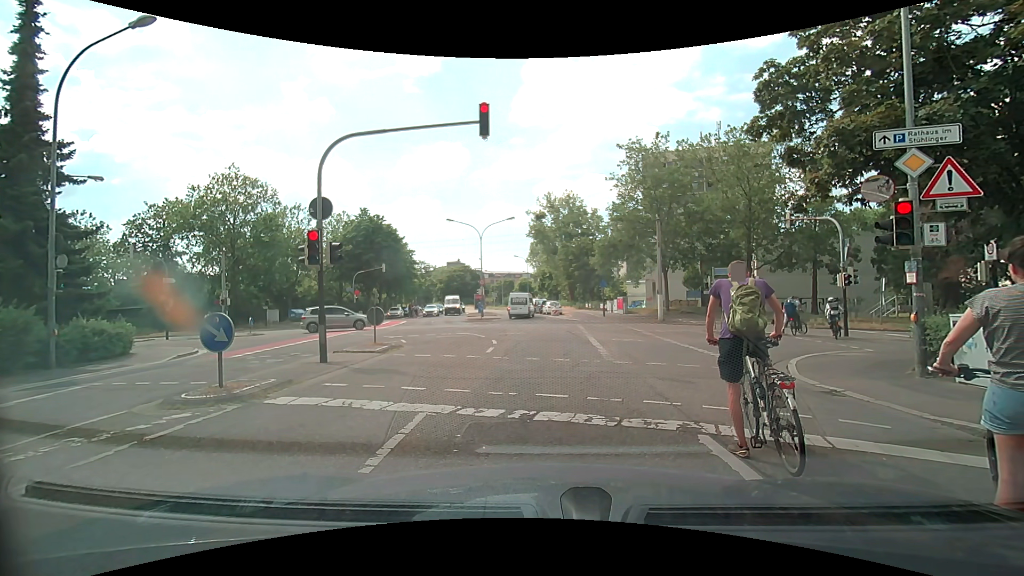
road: residential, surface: asphalt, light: Day
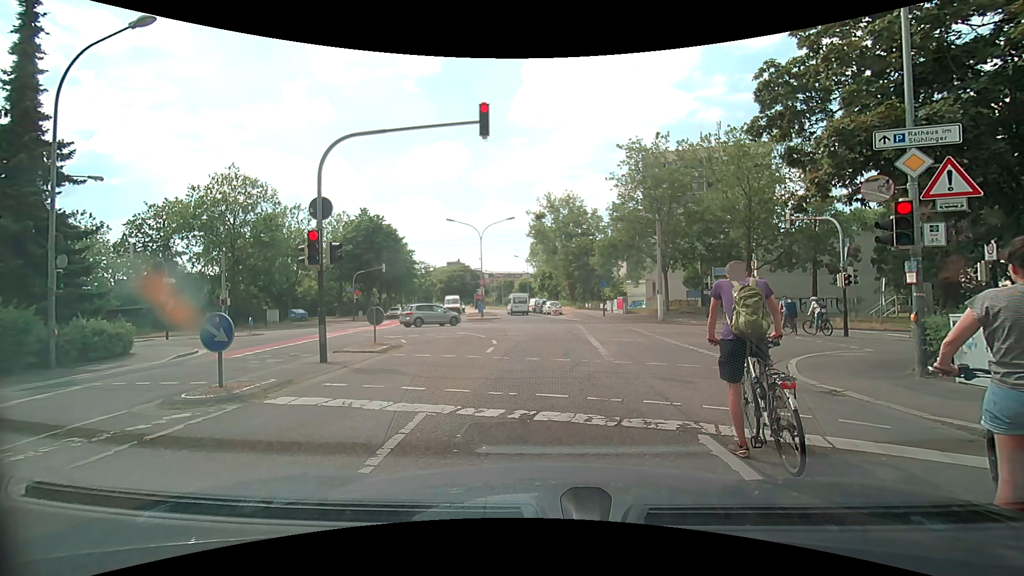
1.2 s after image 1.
(0.0, 0.0) m; 0°
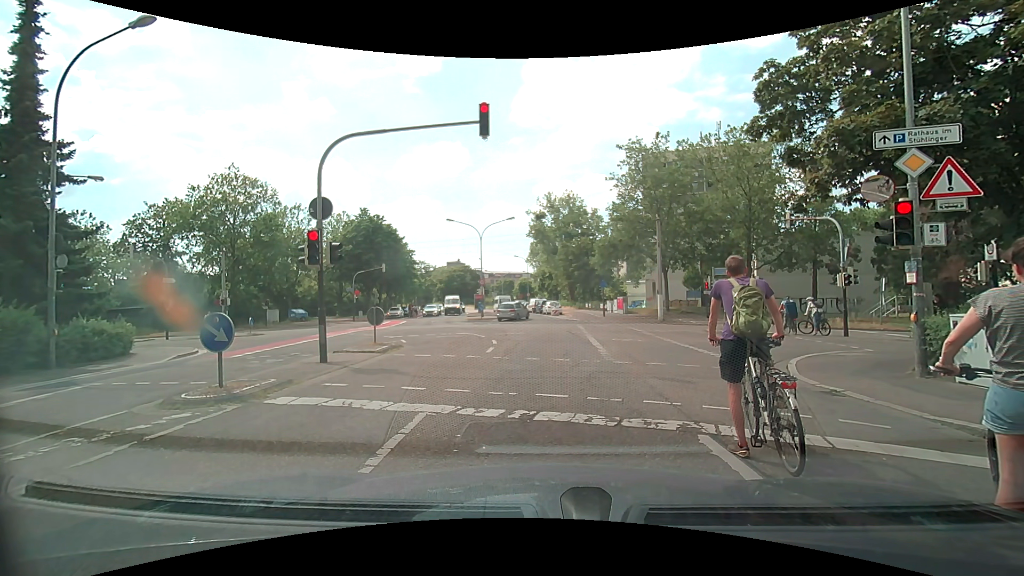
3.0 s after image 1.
(0.0, 0.0) m; 0°
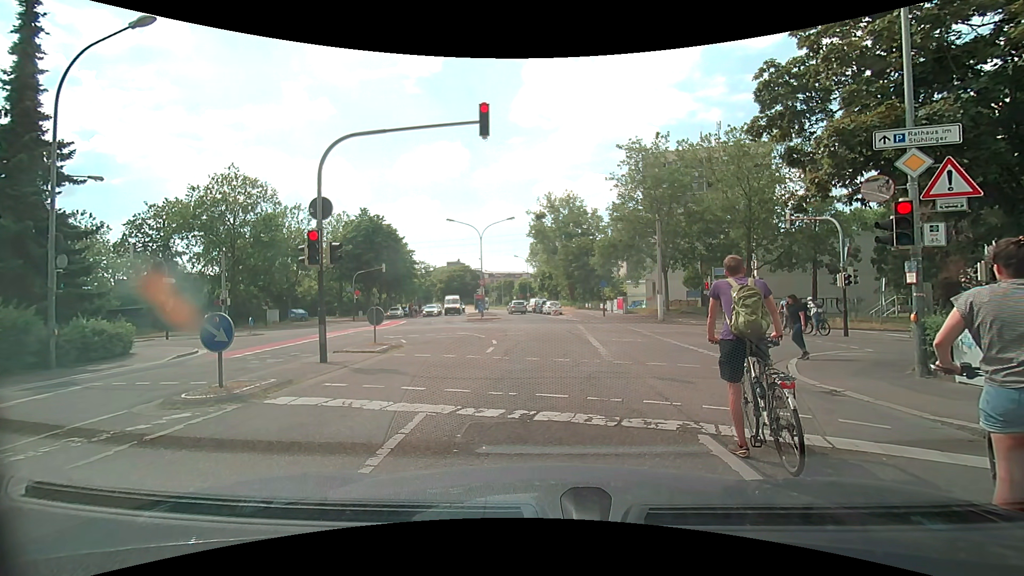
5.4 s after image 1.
(0.0, 0.0) m; 0°
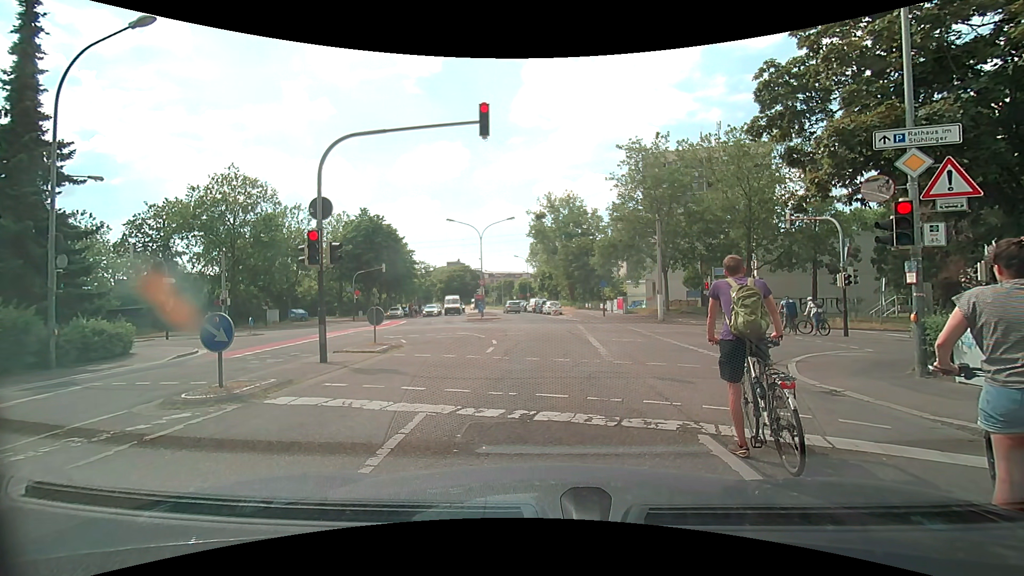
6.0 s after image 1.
(0.0, 0.0) m; 0°
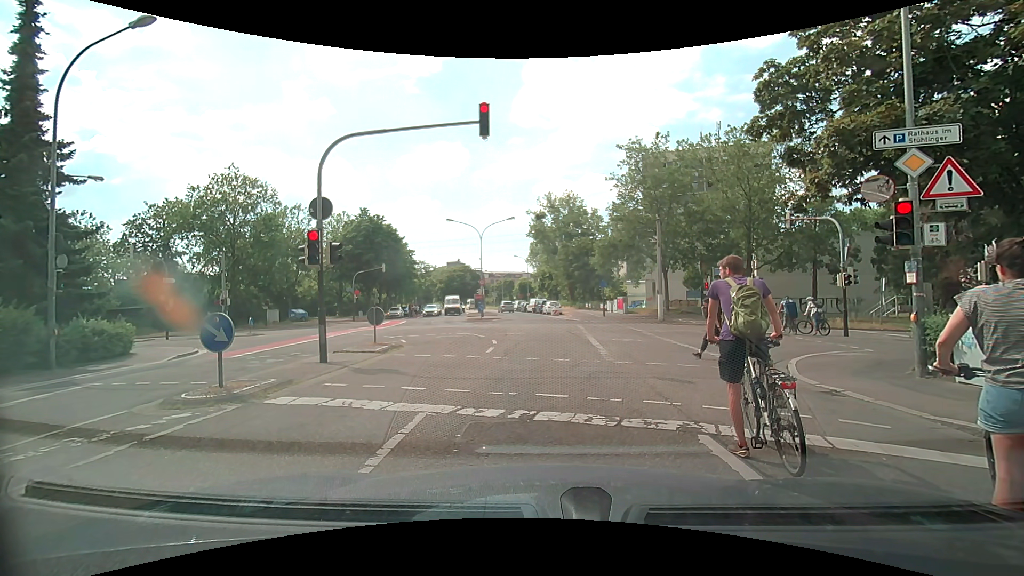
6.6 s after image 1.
(0.0, 0.0) m; 0°
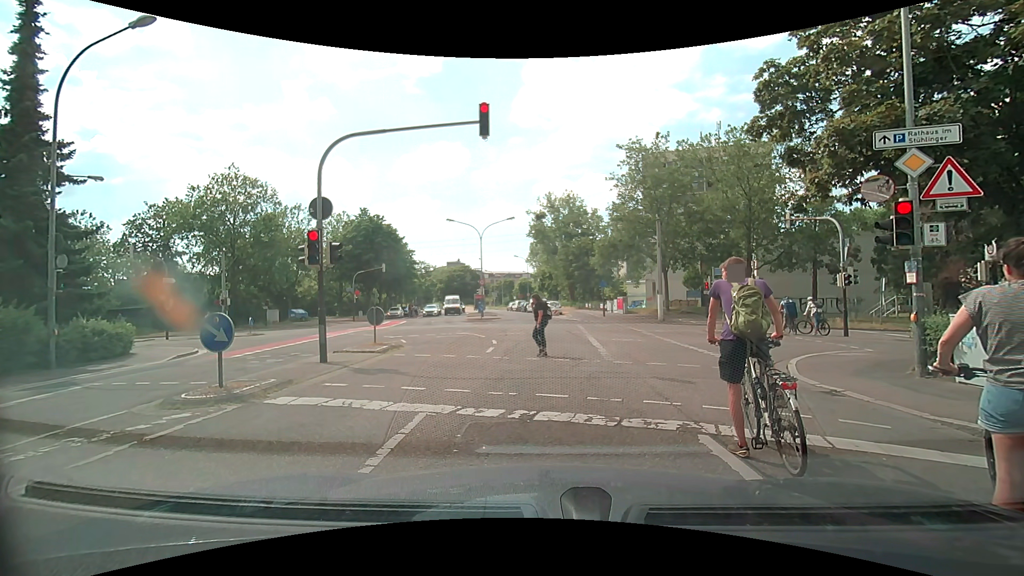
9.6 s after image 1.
(0.0, 0.0) m; 0°
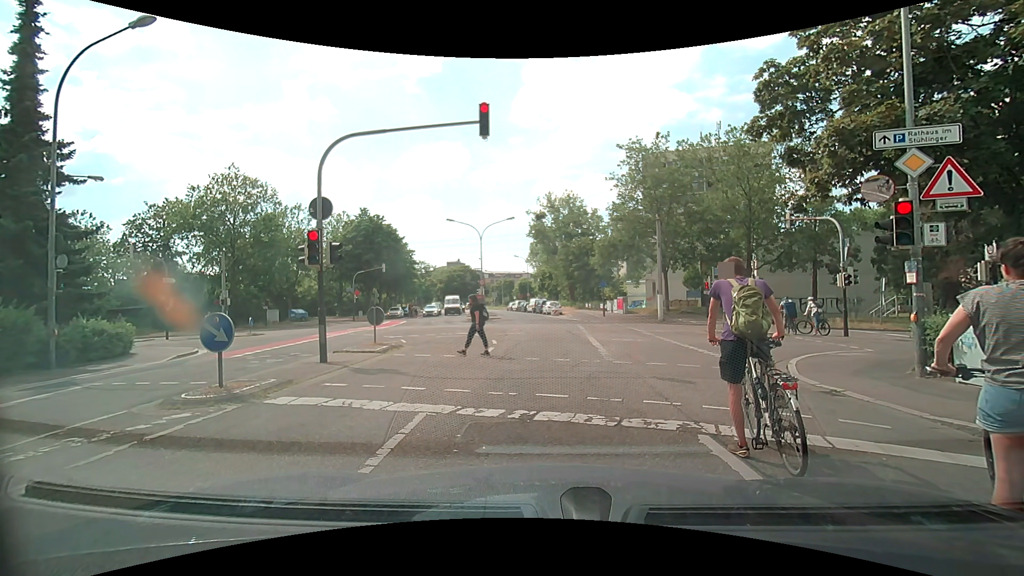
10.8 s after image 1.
(0.0, 0.0) m; 0°
